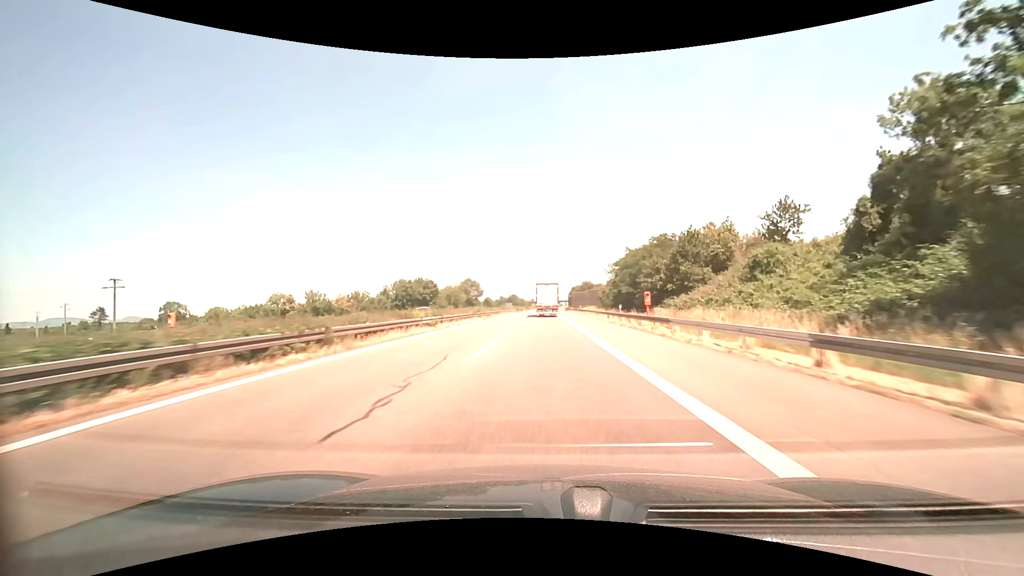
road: motorway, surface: asphalt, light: Day
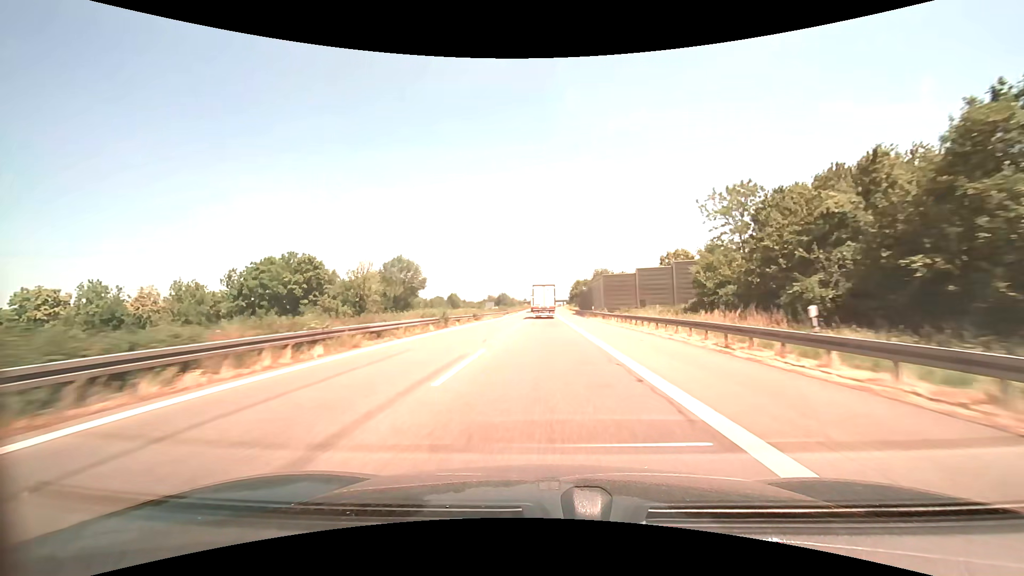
(+0.4, +76.1) m; 0°
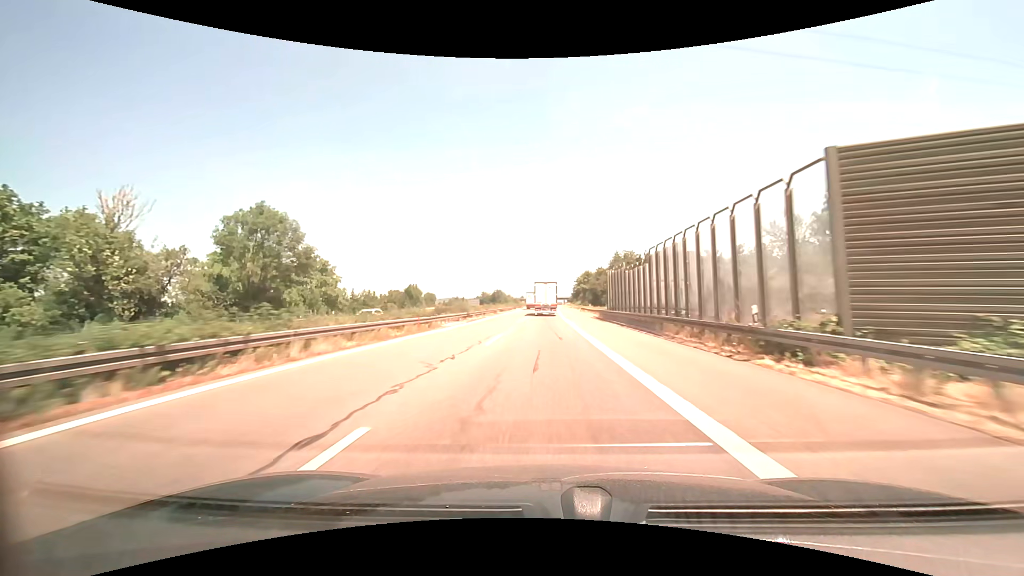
(+0.2, +45.6) m; 0°
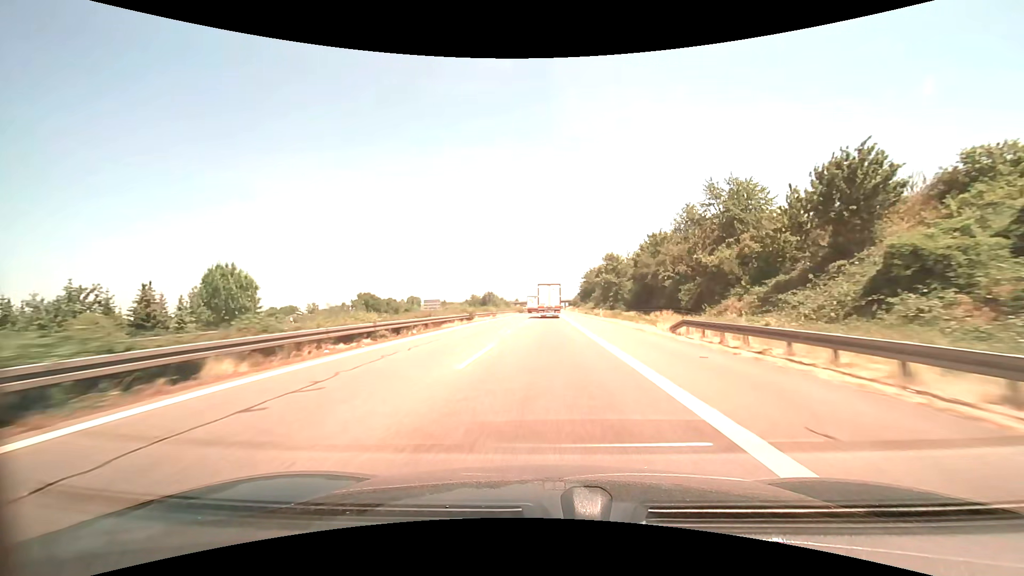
(0.0, +60.8) m; 0°
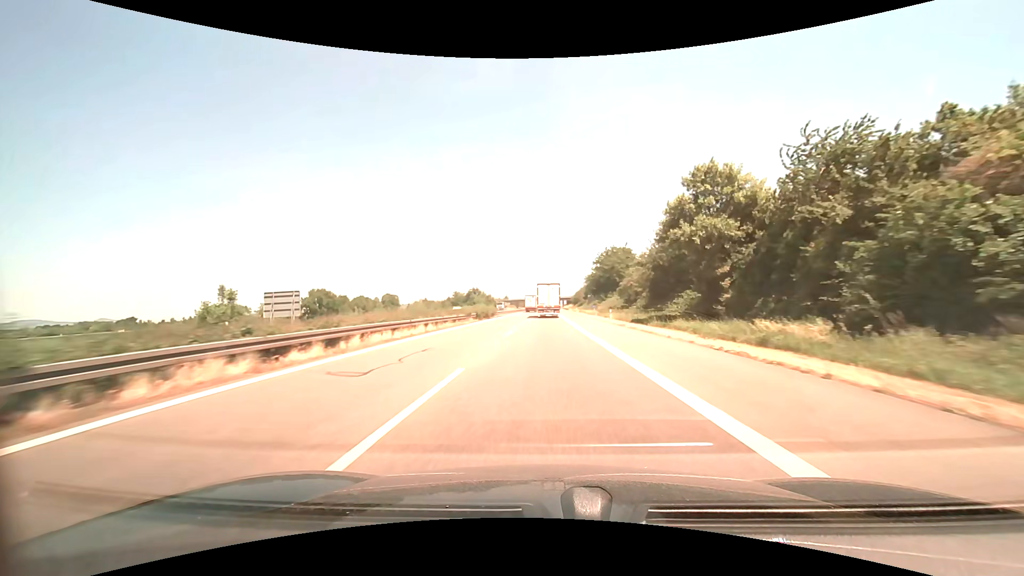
(+0.5, +60.5) m; +1°
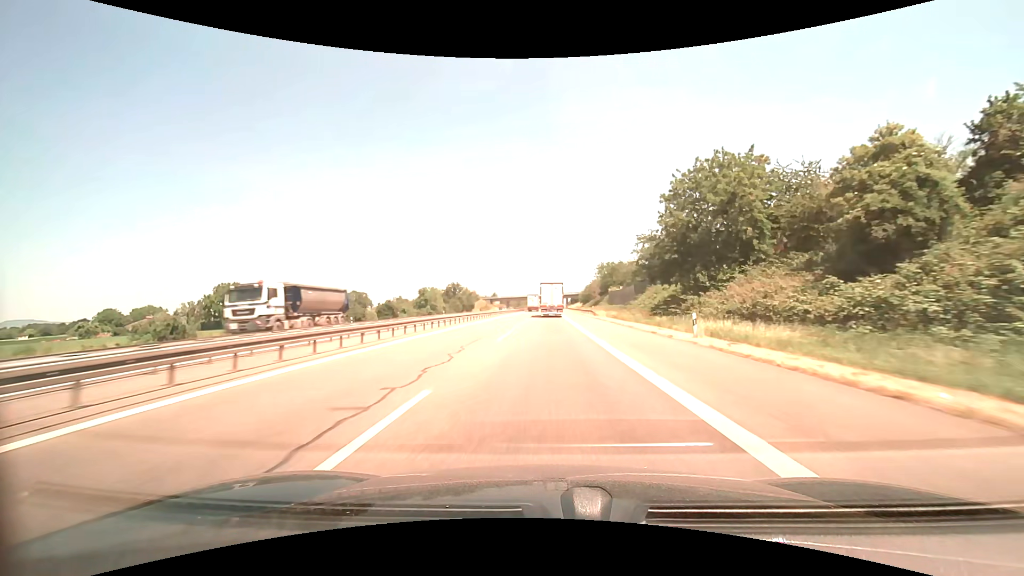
(+0.2, +75.6) m; 0°
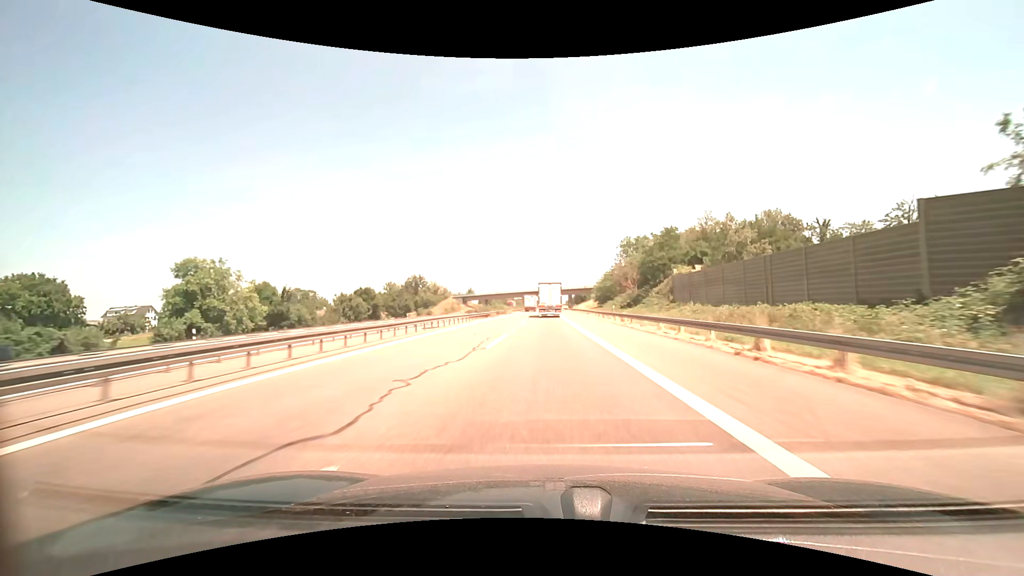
(+0.5, +75.6) m; +1°
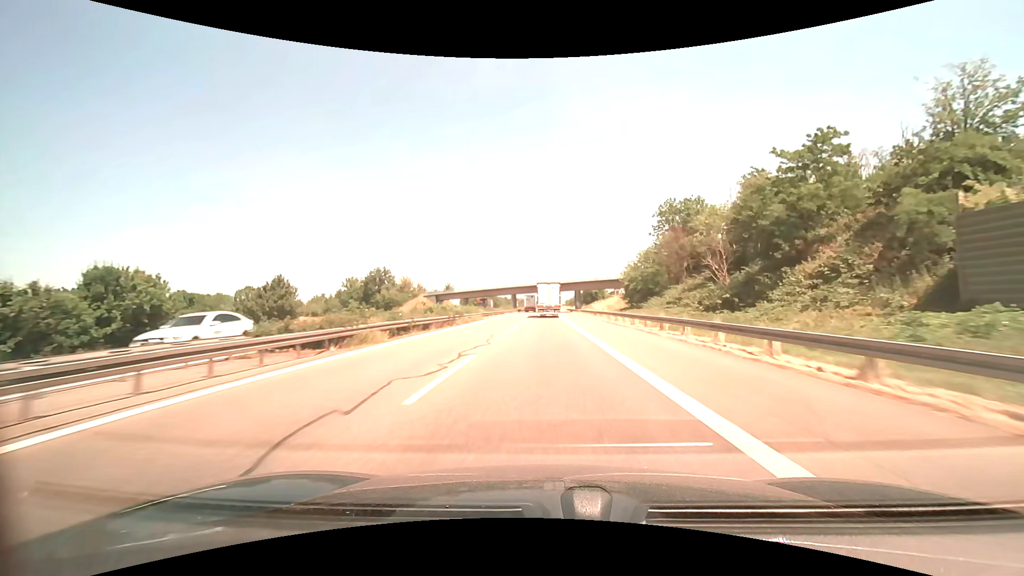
(+0.1, +45.3) m; 0°
(0, +10) (0, +20) (0, +30) (0, +40) (0, +50) (0, +60) (0, +70) (0, +80) (0, +90) (0, +100) m
